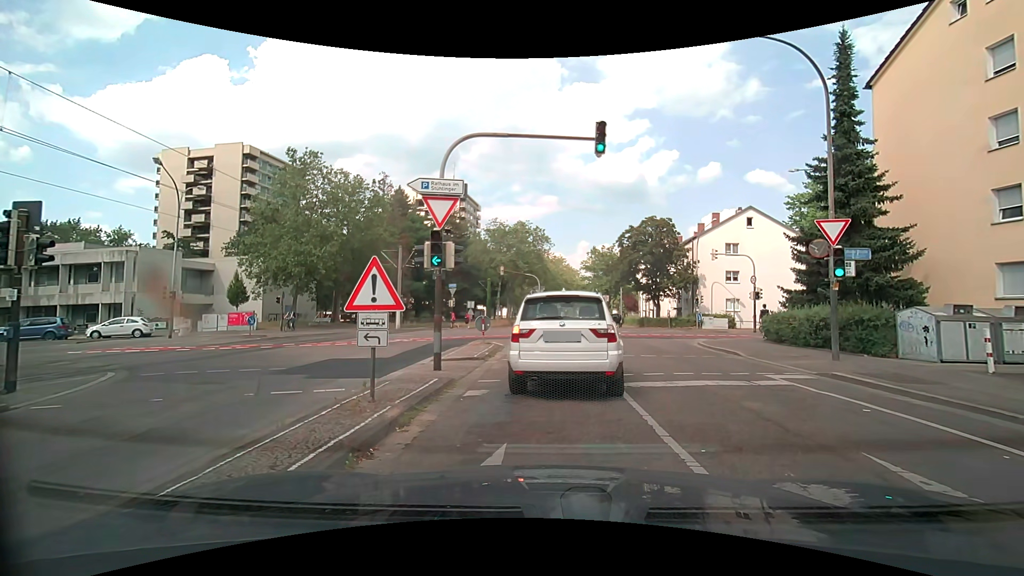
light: Day
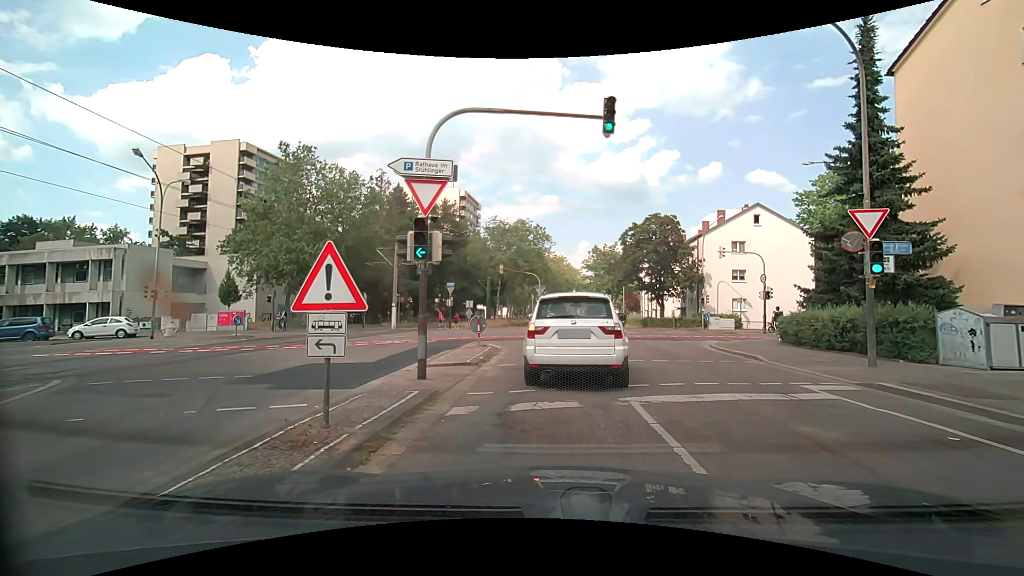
(+0.1, +1.6) m; +2°
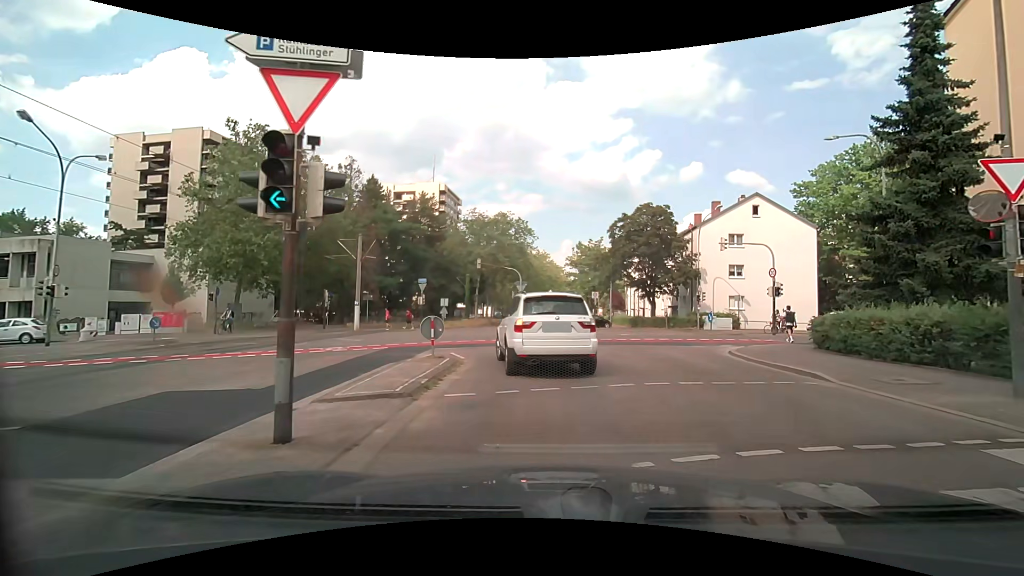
(+0.1, +4.6) m; +3°
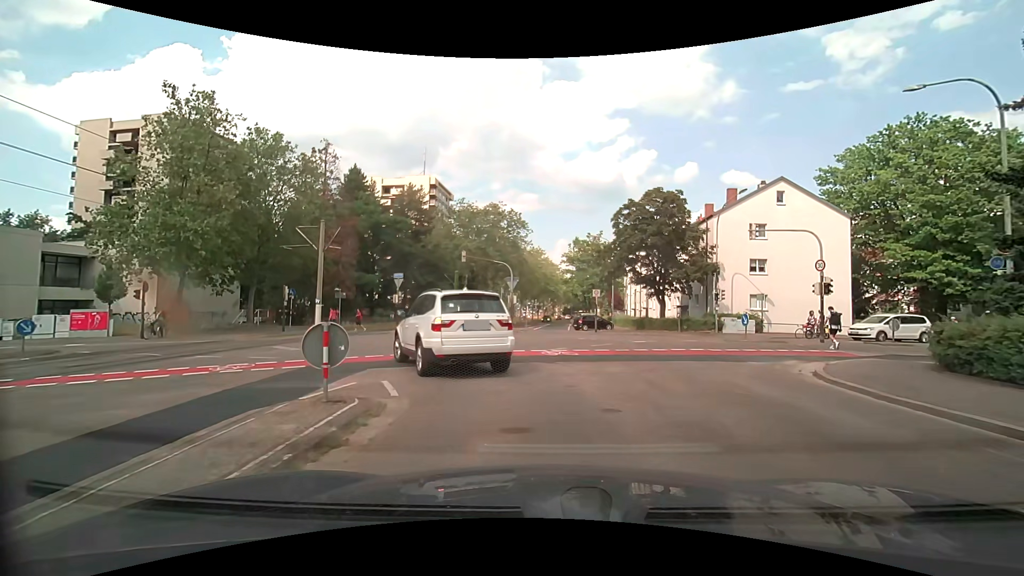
(0.0, +5.8) m; -1°
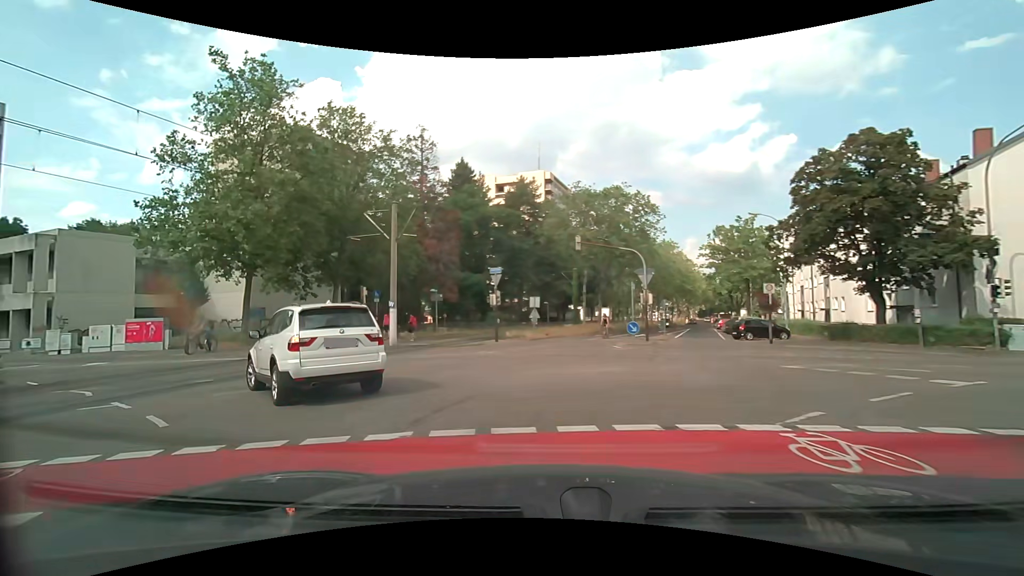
(-0.4, +9.2) m; -13°
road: residential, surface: asphalt
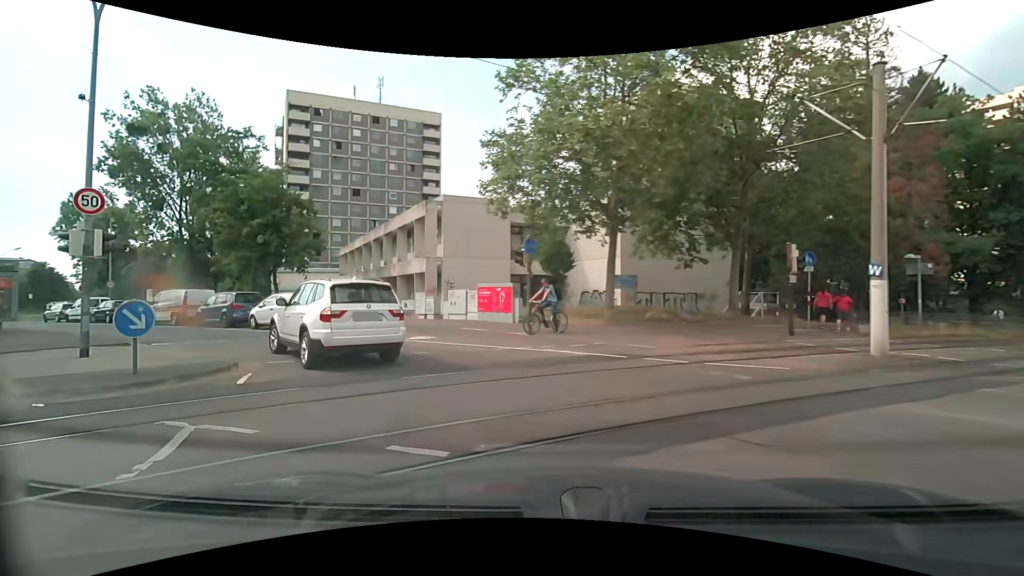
(-4.1, +10.6) m; -41°
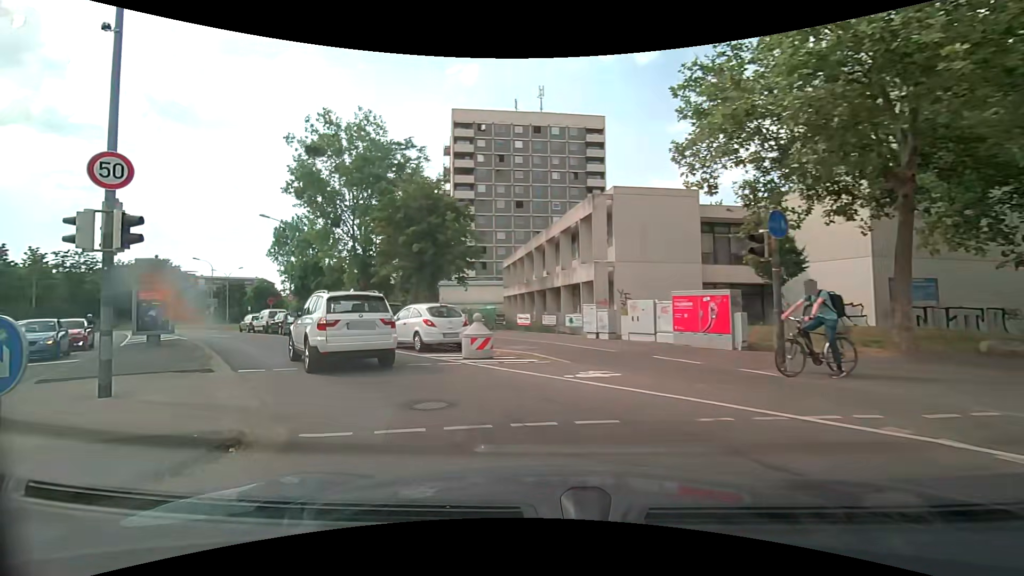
(-1.0, +5.9) m; -20°
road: tertiary
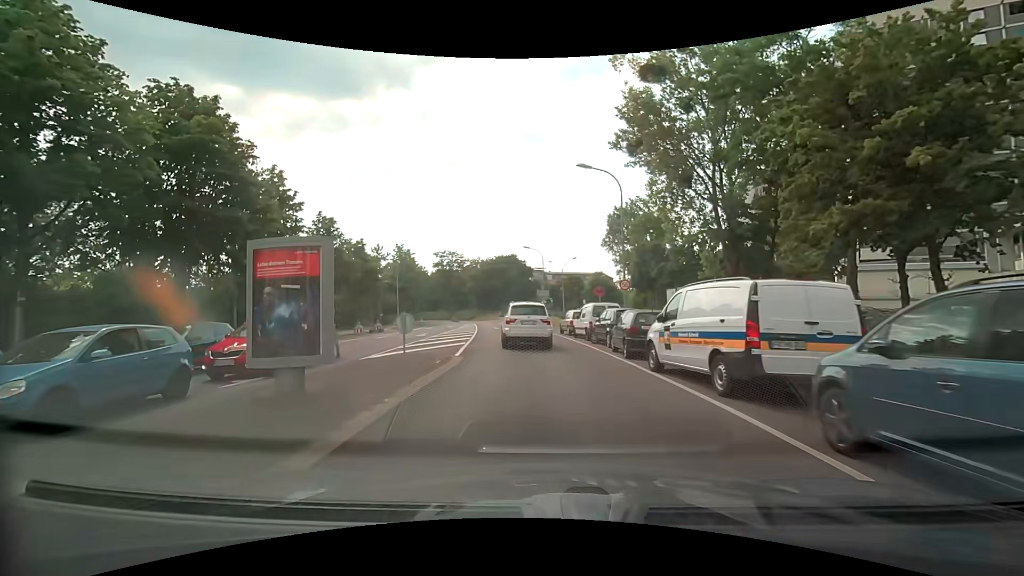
(-6.8, +16.1) m; -36°
(0, +10) (-1, +20) (-2, +30) (-3, +40) (-5, +50) (-6, +60) (-8, +70) (-9, +79) (-11, +89) (-14, +99) m
